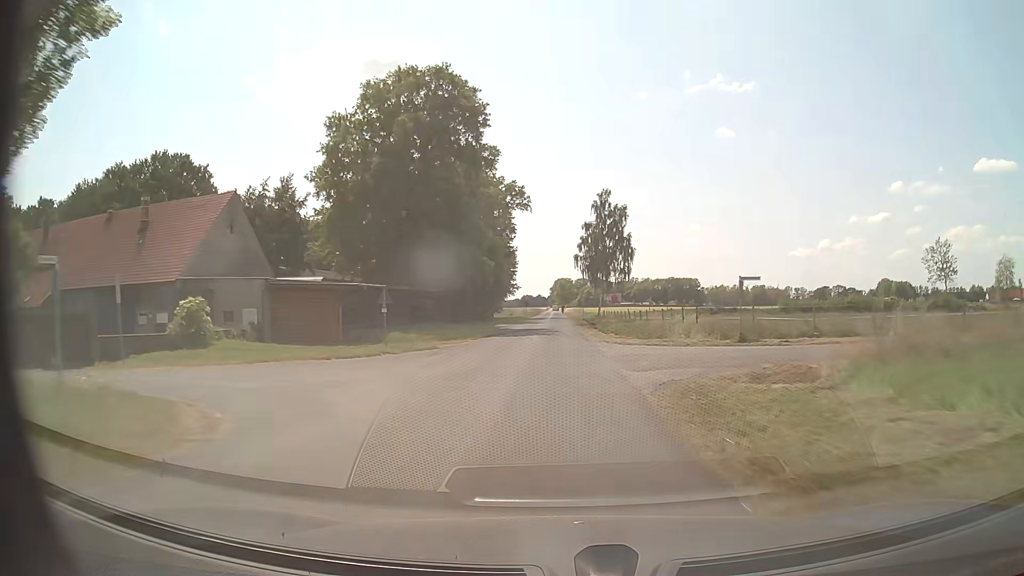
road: residential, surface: paved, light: Day
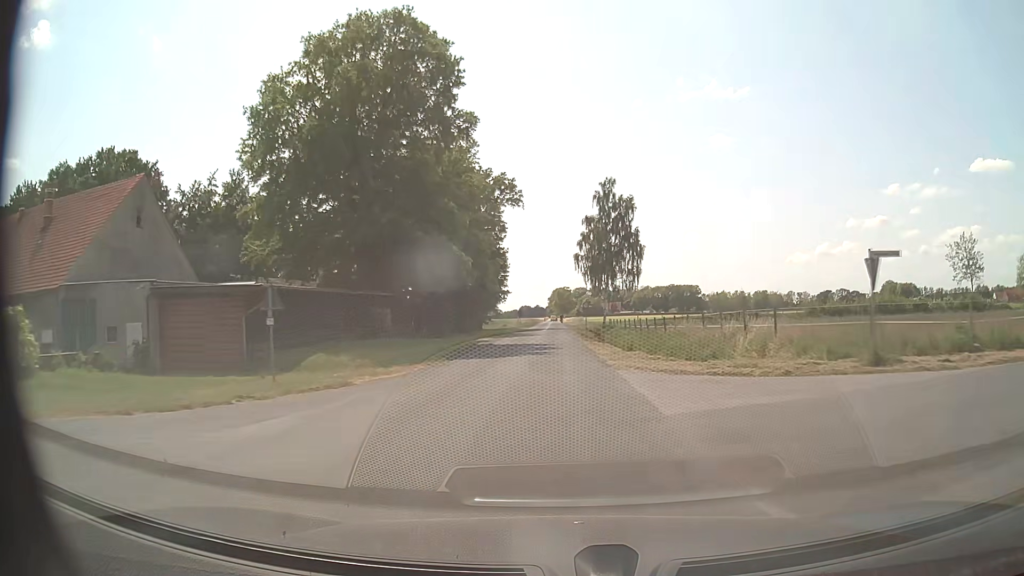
(+0.1, +12.0) m; 0°
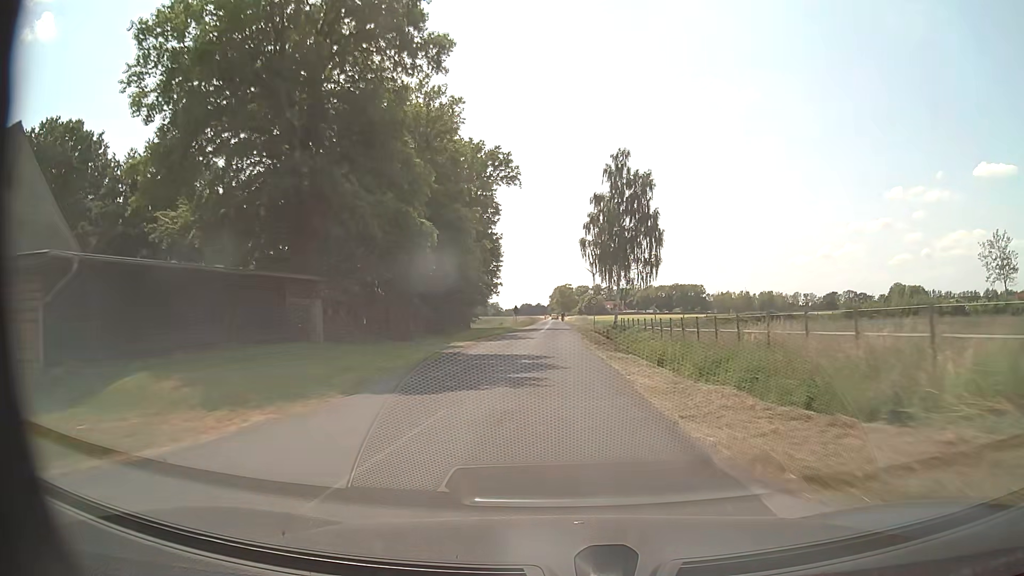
(0.0, +12.1) m; 0°
